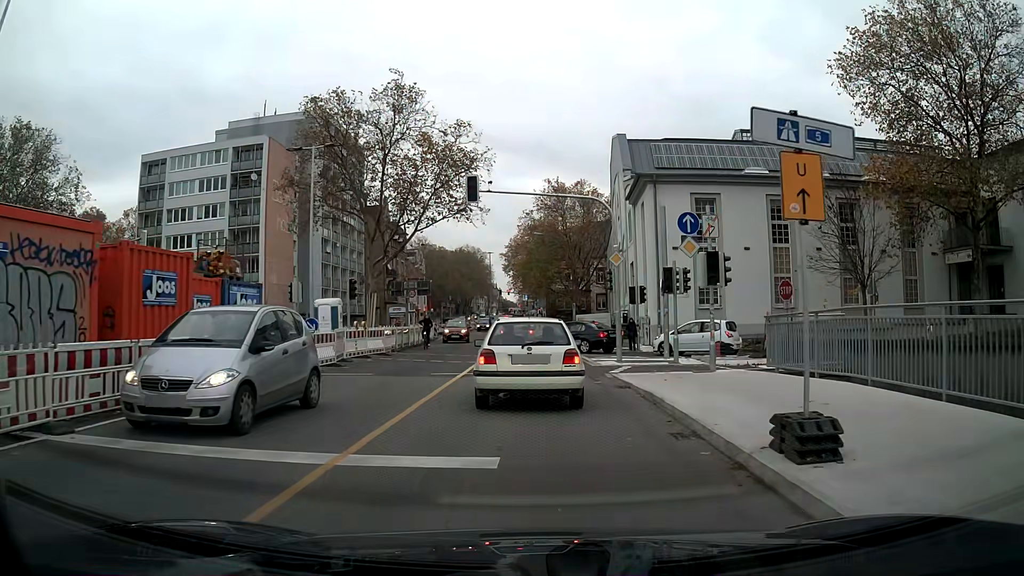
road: secondary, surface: asphalt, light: Day
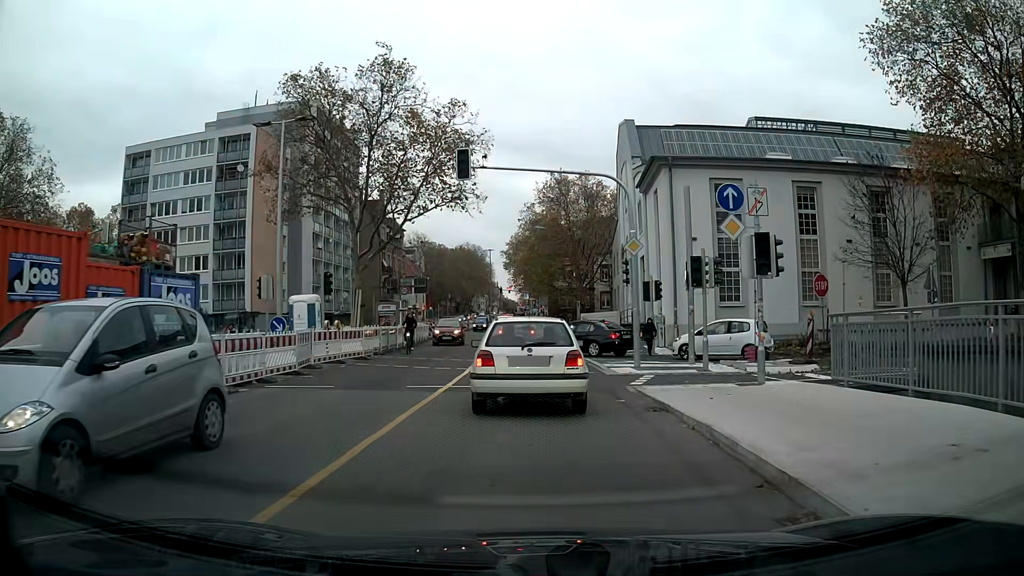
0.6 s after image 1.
(0.0, +3.6) m; 0°
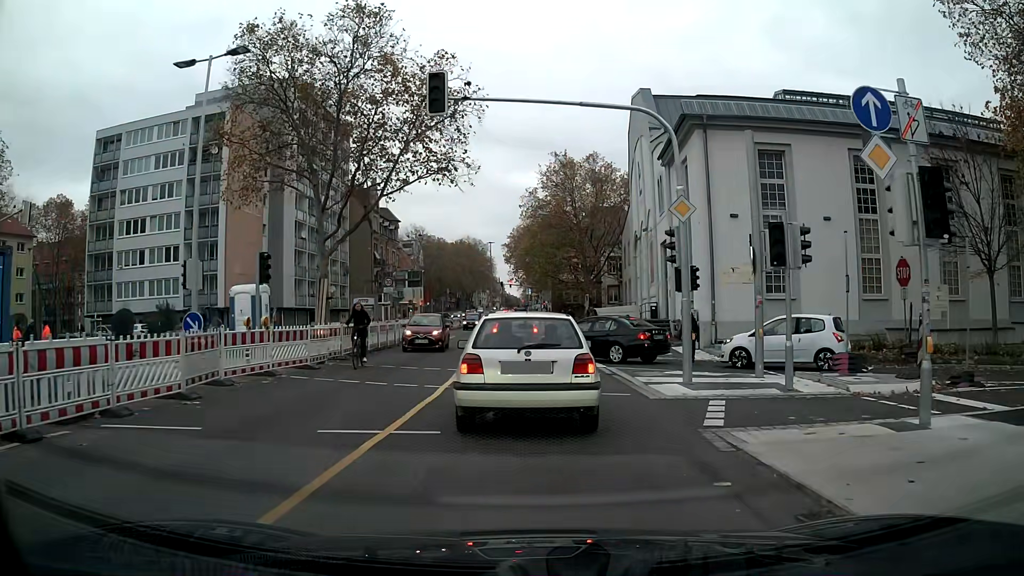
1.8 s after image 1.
(0.0, +5.9) m; -1°
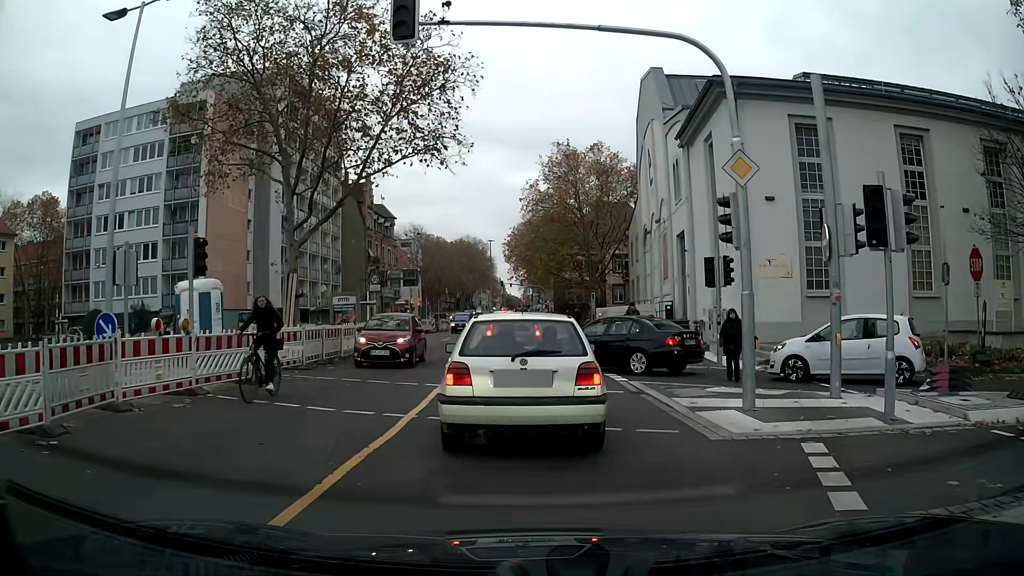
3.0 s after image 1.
(0.0, +3.7) m; 0°
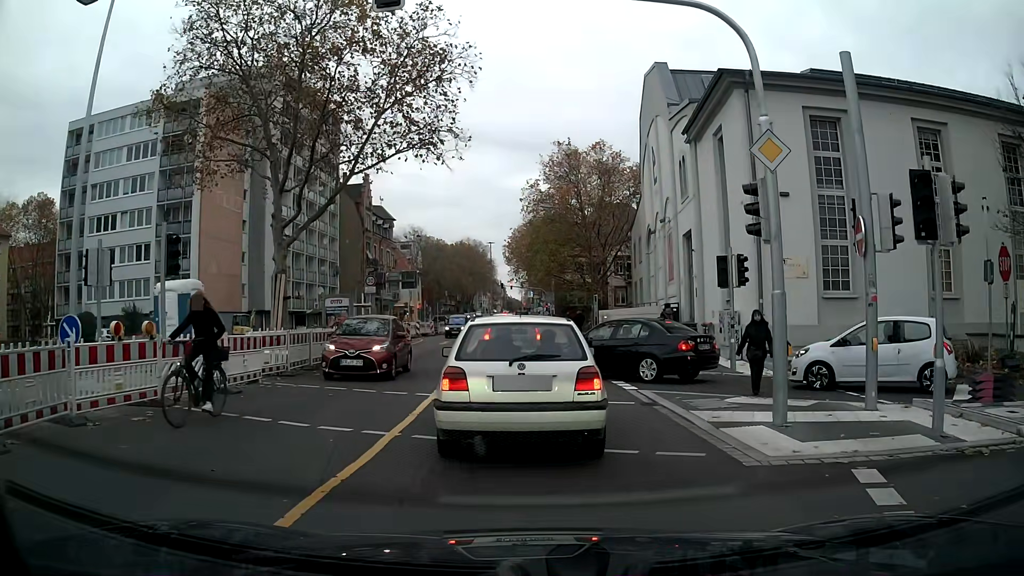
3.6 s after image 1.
(0.0, +1.2) m; 0°
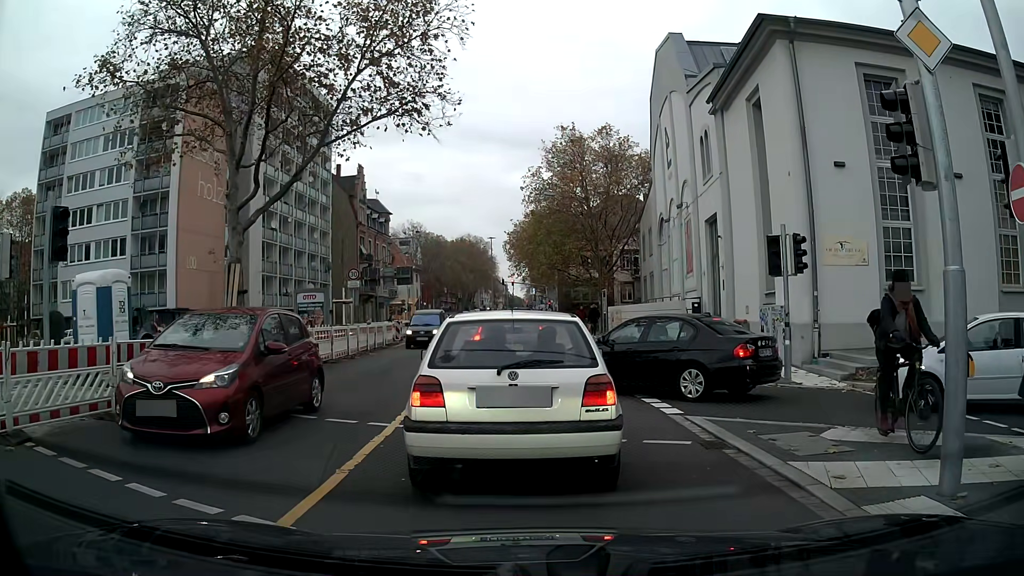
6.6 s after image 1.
(0.0, +3.8) m; 0°
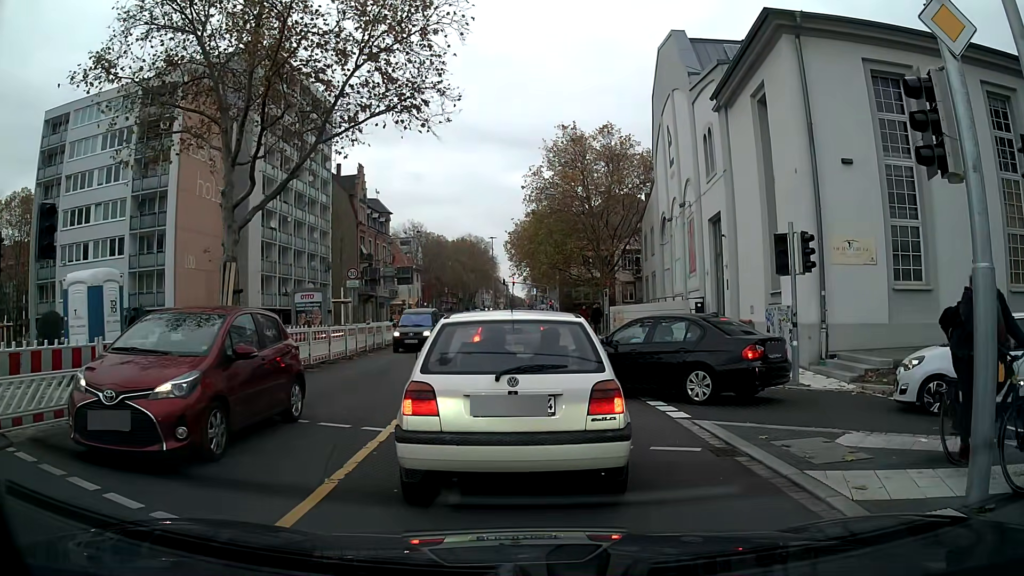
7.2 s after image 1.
(0.0, +0.4) m; 0°
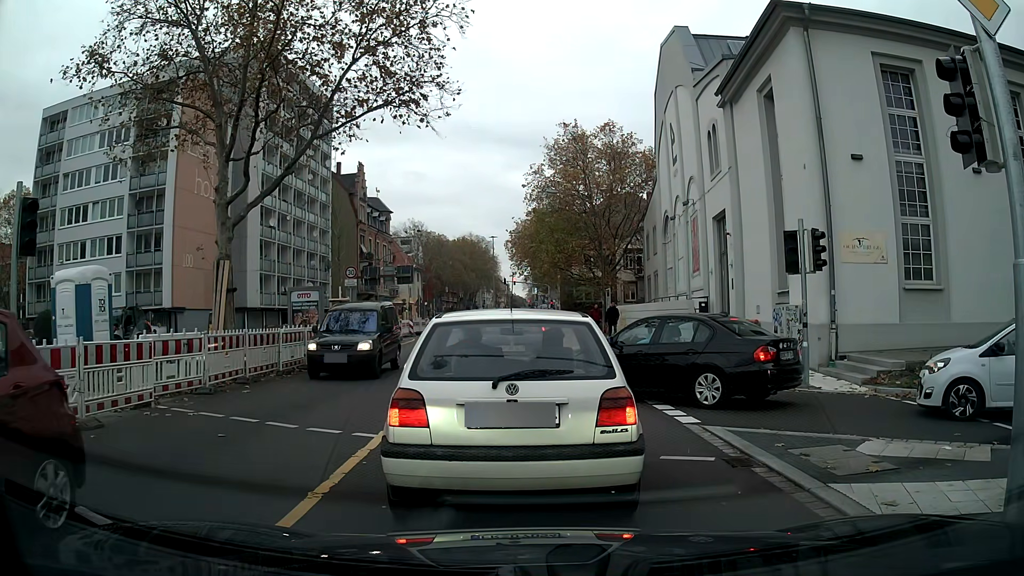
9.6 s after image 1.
(0.0, +0.5) m; 0°
(0, +10) (0, +20) (-1, +30) (-1, +40) (-1, +50) (-1, +60) (-1, +70) (-1, +80) (-1, +90) (-1, +100) m
